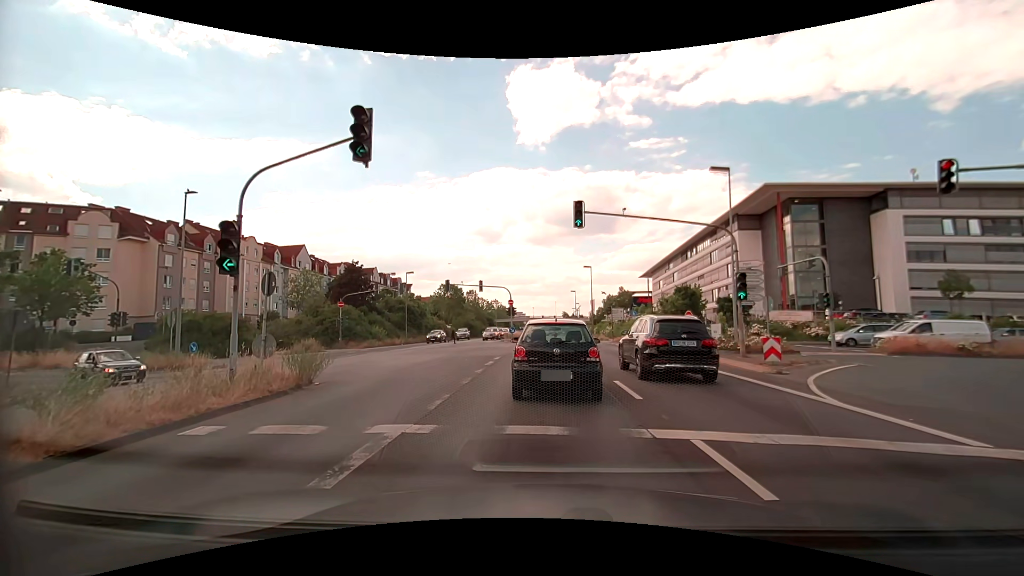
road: primary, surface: asphalt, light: Day
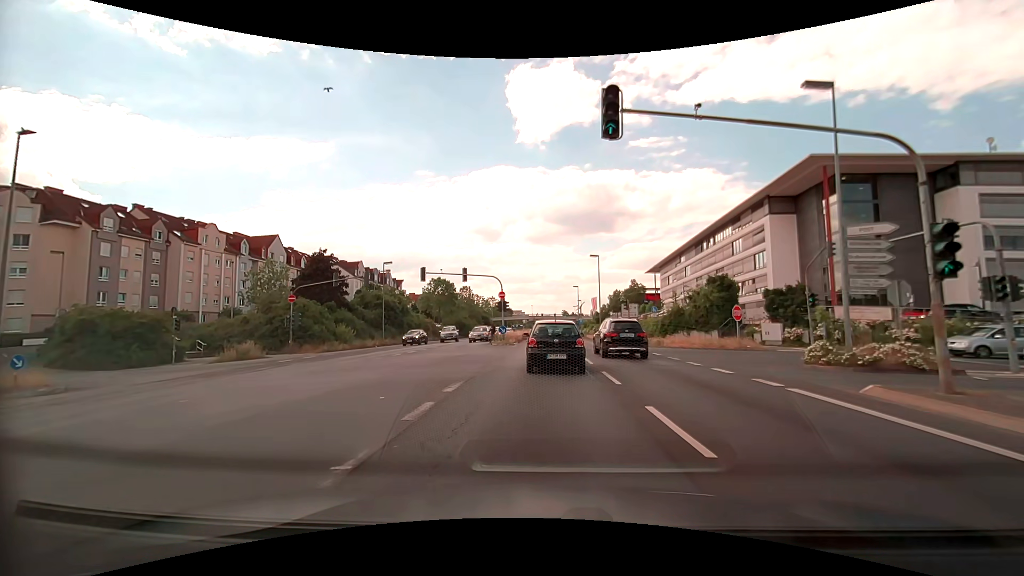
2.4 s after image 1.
(-0.1, +10.5) m; -1°
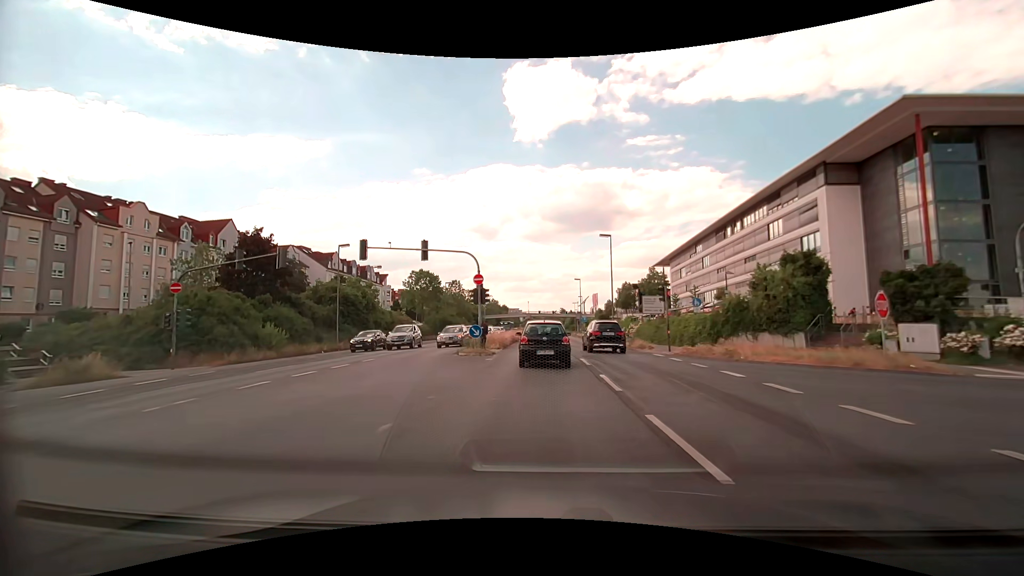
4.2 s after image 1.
(+0.1, +13.3) m; +1°
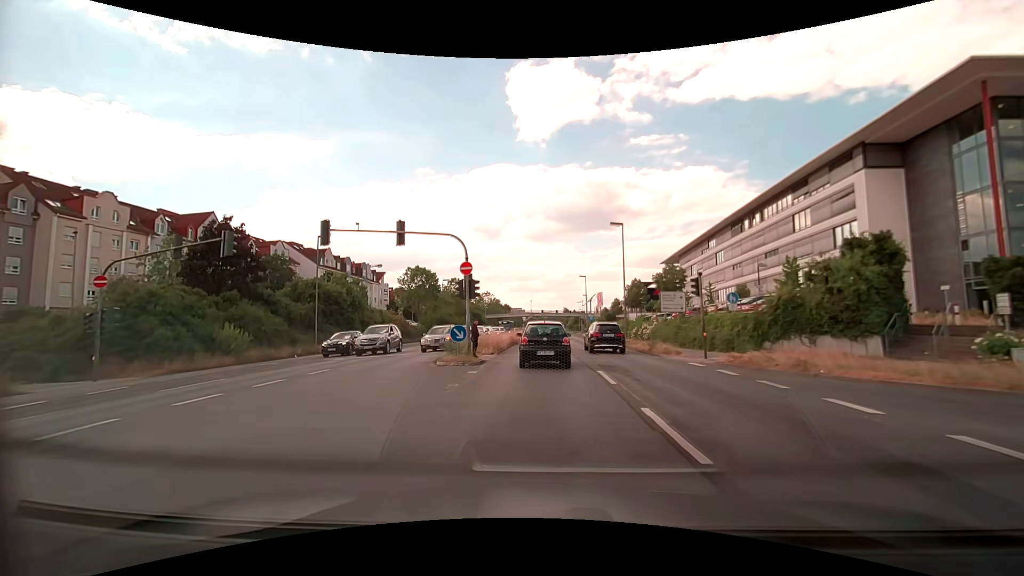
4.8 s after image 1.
(0.0, +5.4) m; 0°
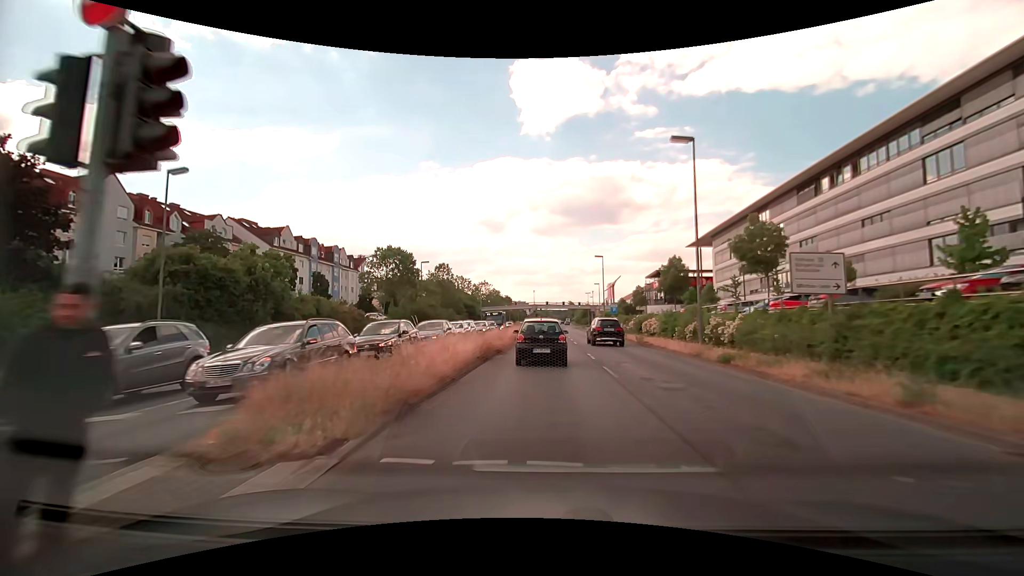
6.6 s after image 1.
(-0.2, +18.7) m; -1°
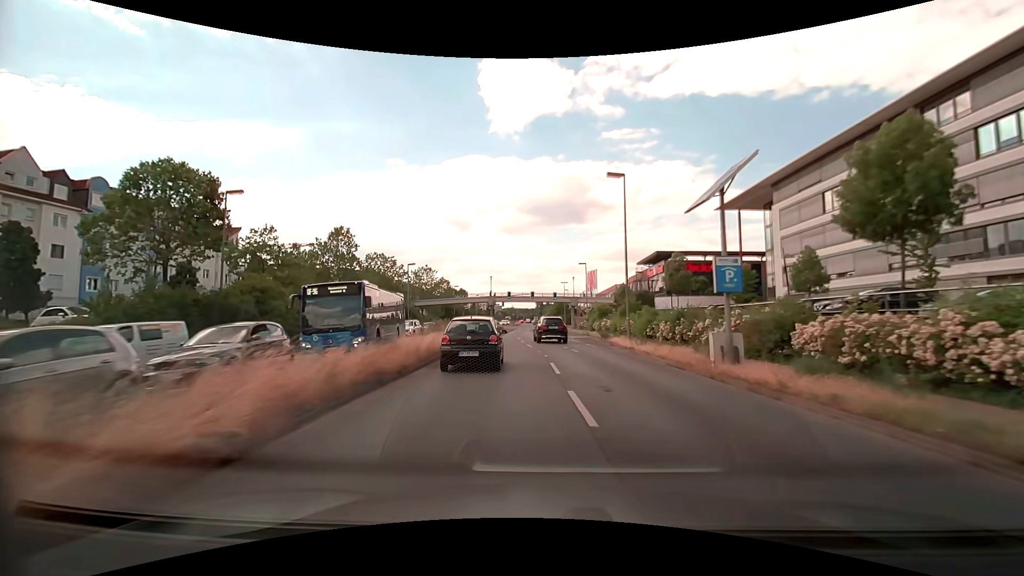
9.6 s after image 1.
(+1.2, +37.5) m; +4°
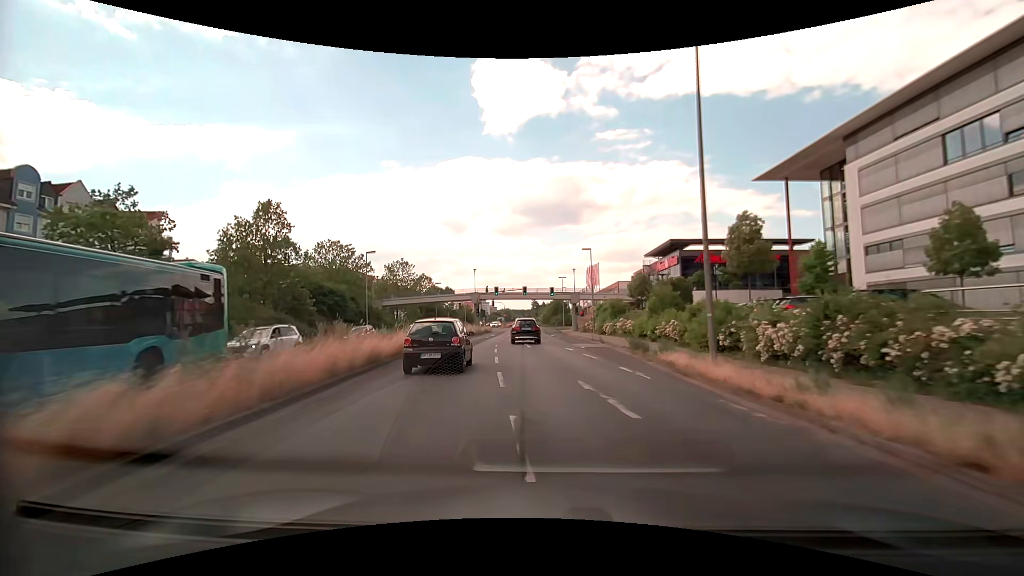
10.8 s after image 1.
(+0.1, +15.2) m; 0°
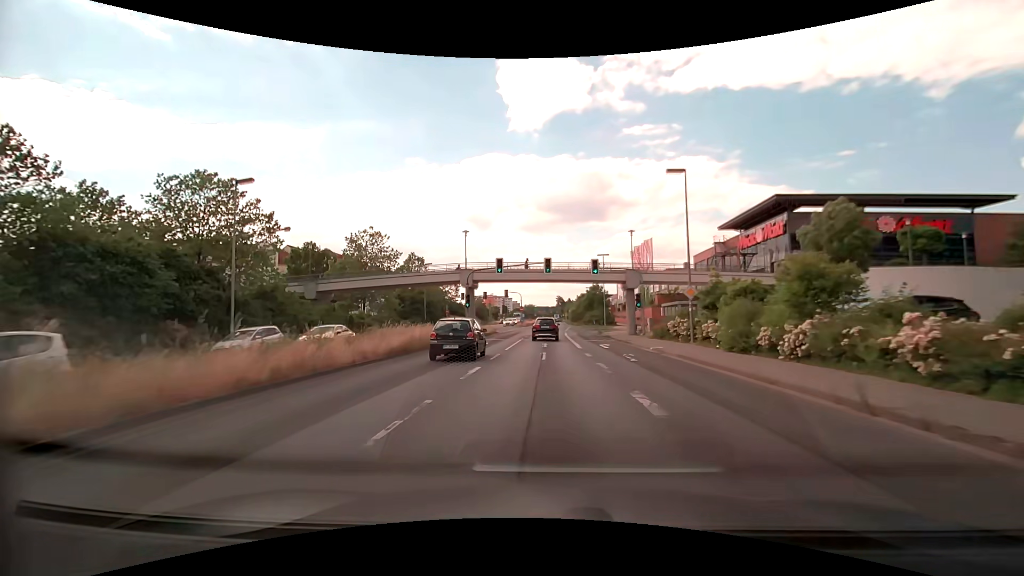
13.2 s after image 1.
(-0.8, +29.3) m; -3°
(0, +10) (0, +20) (0, +30) (0, +40) (0, +50) (+1, +60) (+1, +70) (+2, +80) (+2, +90) (+2, +100) m
